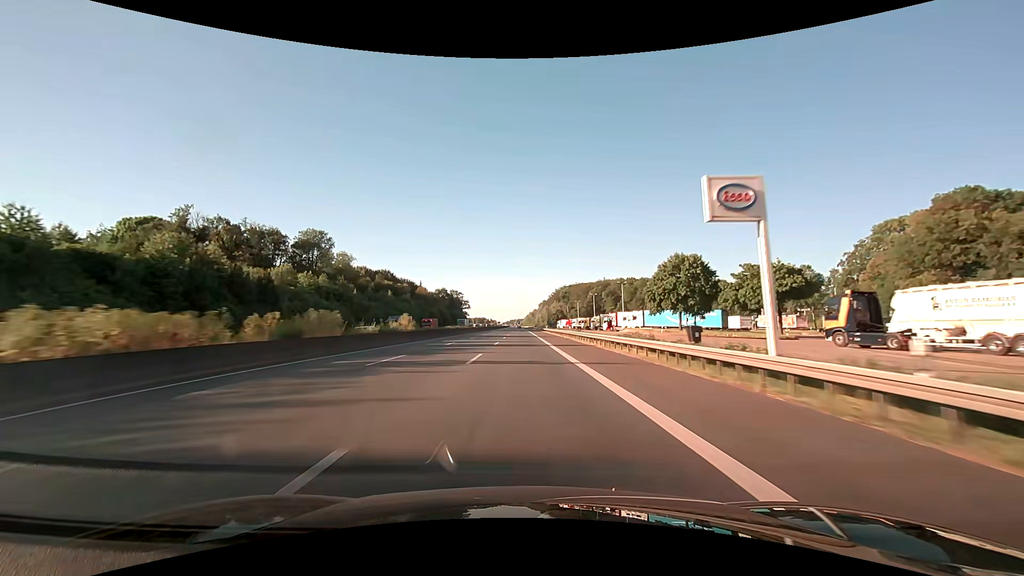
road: motorway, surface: asphalt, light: Day
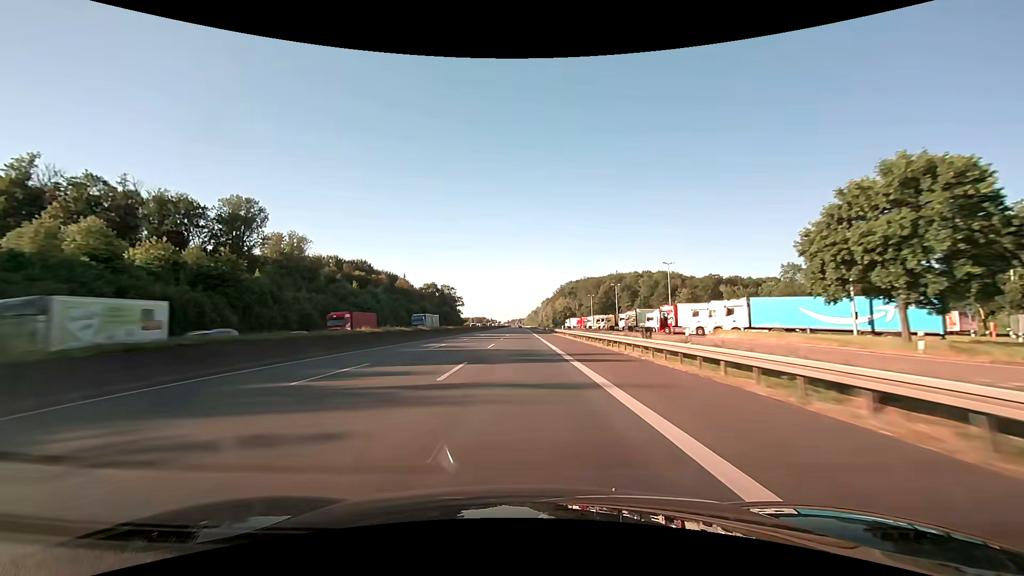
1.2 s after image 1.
(-0.1, +41.3) m; 0°
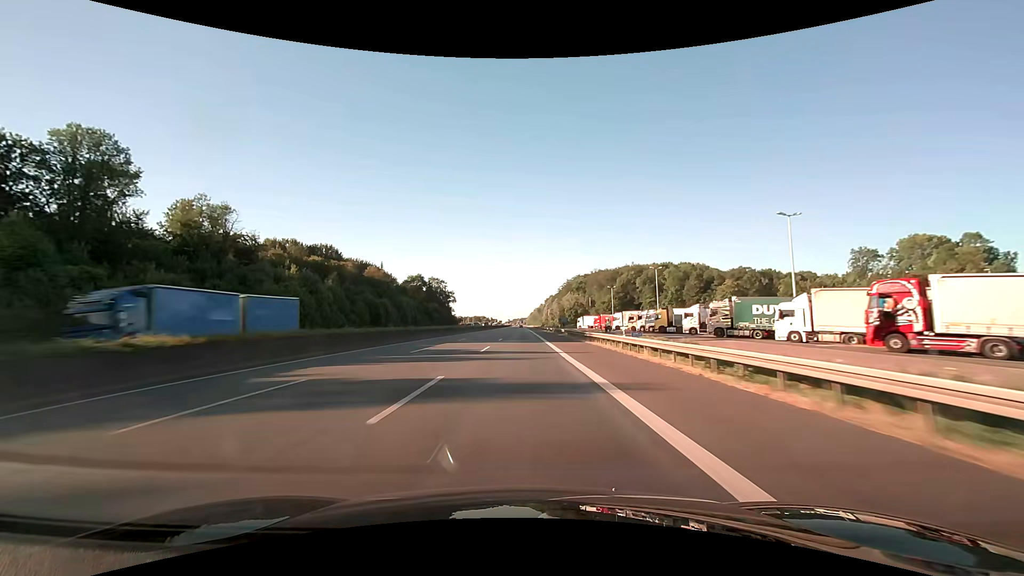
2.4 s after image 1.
(-0.1, +41.3) m; 0°
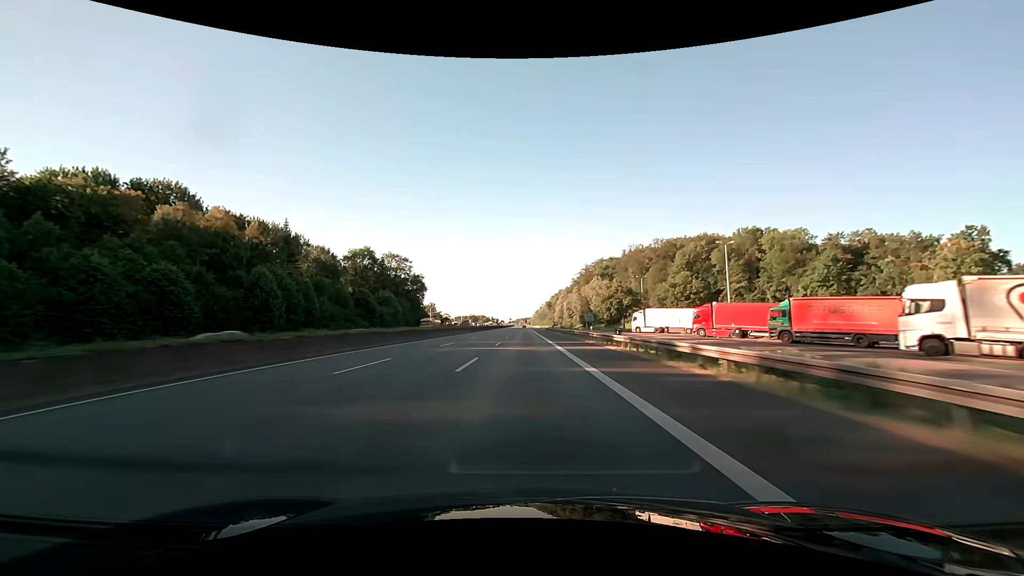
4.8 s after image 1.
(-0.3, +82.5) m; 0°
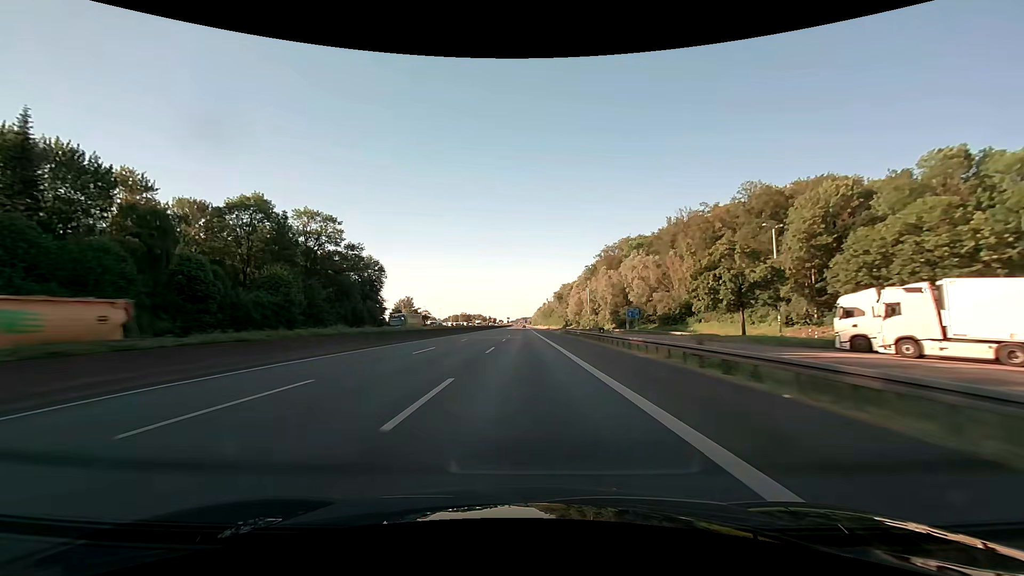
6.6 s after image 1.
(0.0, +61.8) m; 0°
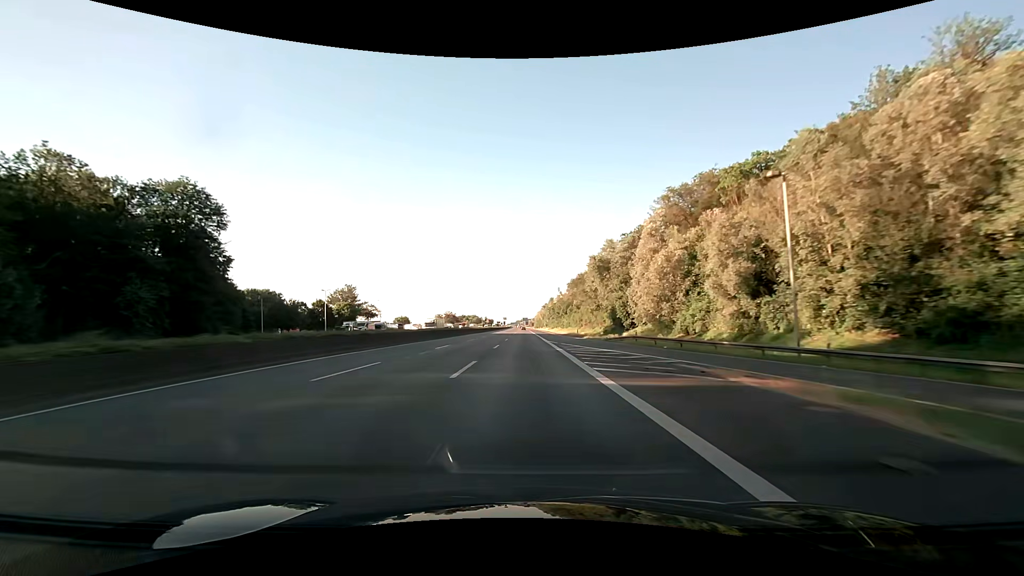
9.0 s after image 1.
(0.0, +82.5) m; 0°
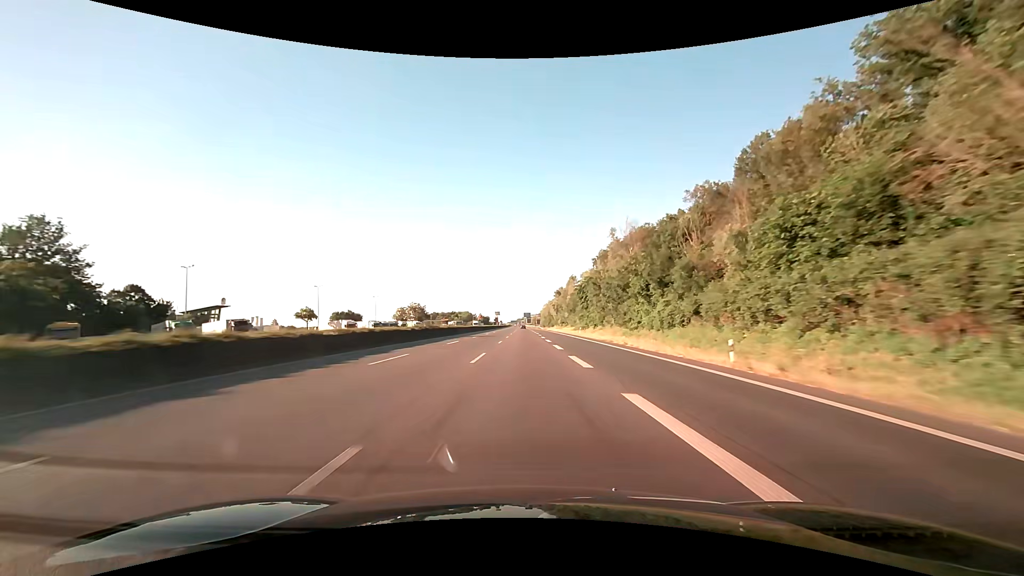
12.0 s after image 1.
(-0.1, +103.0) m; 0°
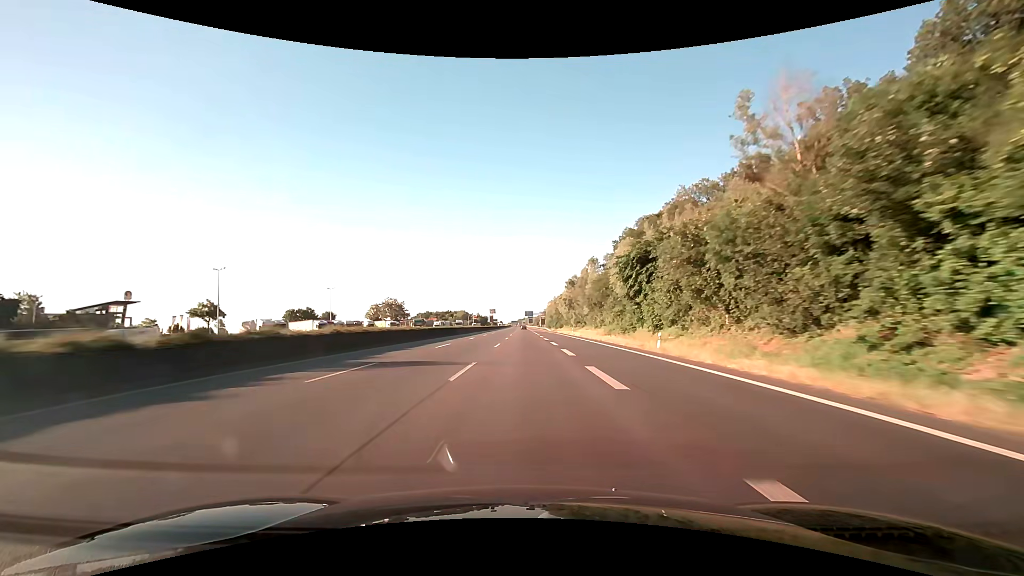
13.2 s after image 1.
(-0.1, +41.2) m; 0°
(0, +10) (0, +20) (0, +30) (0, +40) (0, +50) (0, +60) (0, +70) (0, +80) (0, +90) (0, +100) m
